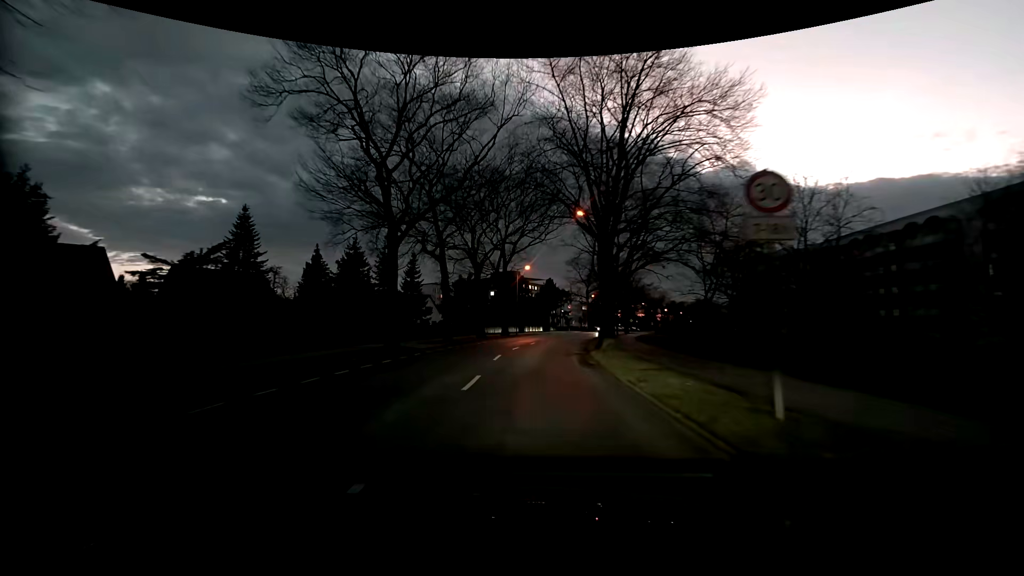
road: tertiary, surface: asphalt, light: Dusk
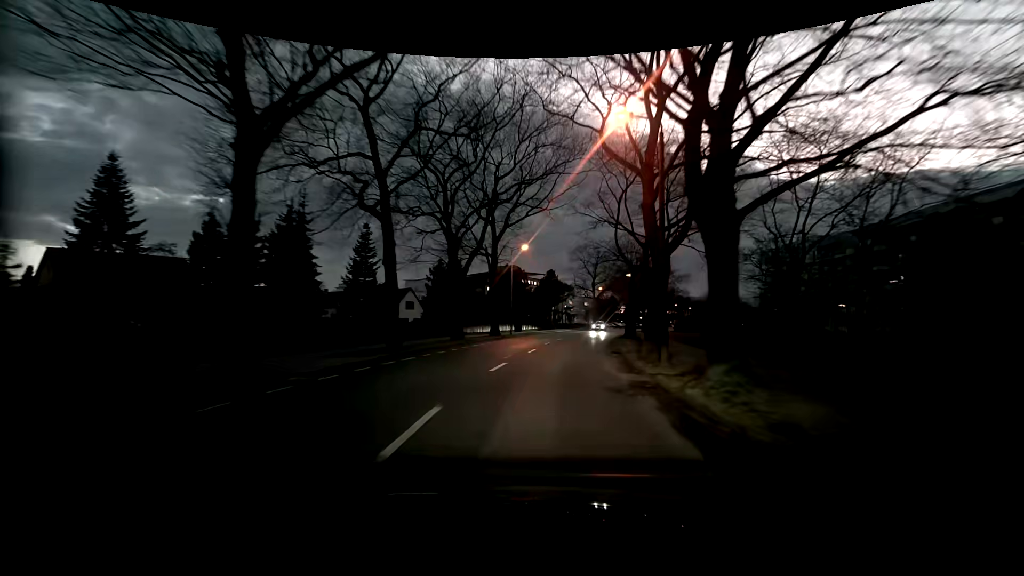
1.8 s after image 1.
(-0.3, +14.6) m; 0°
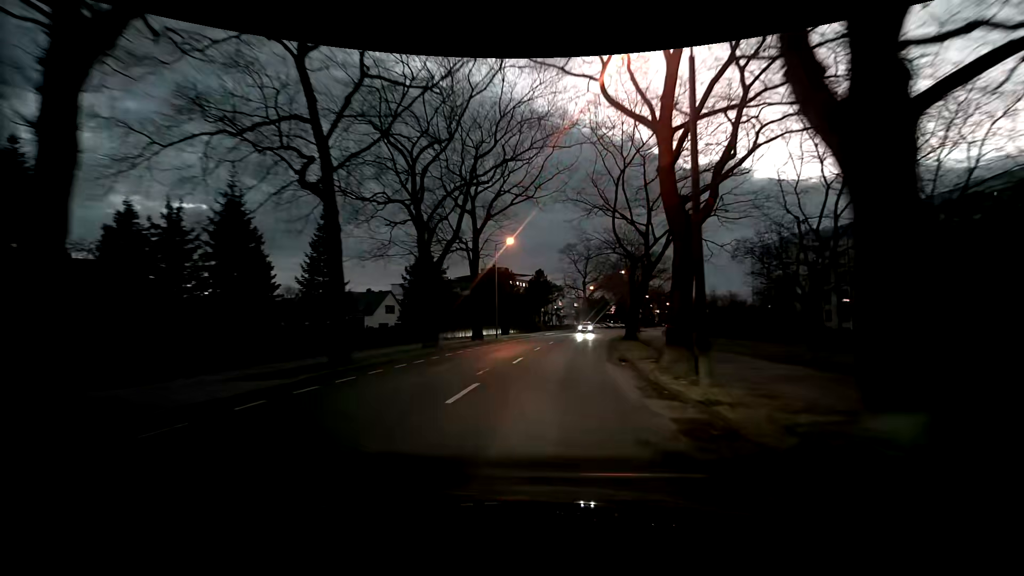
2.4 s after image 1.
(+0.1, +5.0) m; +1°
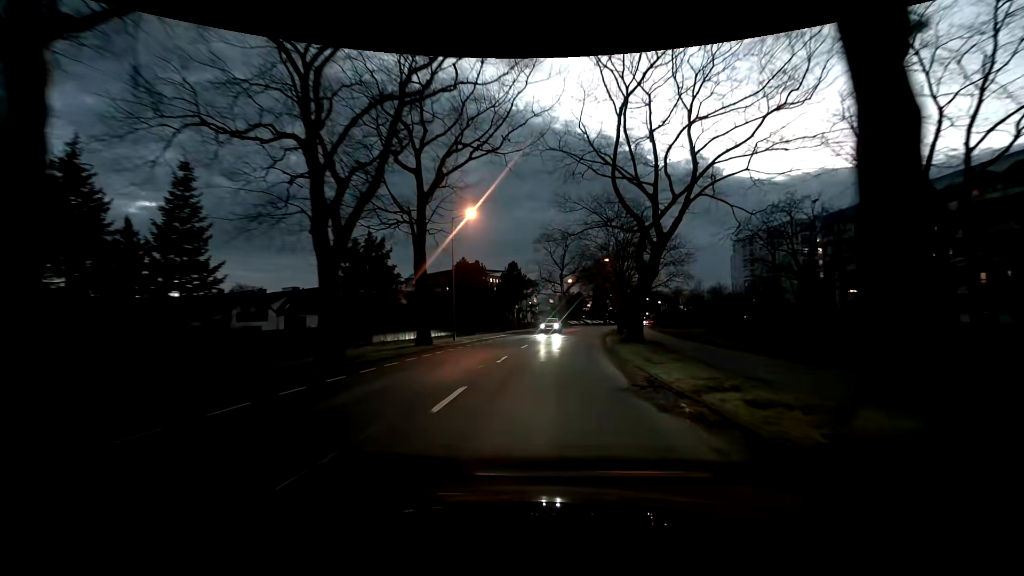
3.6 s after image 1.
(+0.3, +10.1) m; +4°
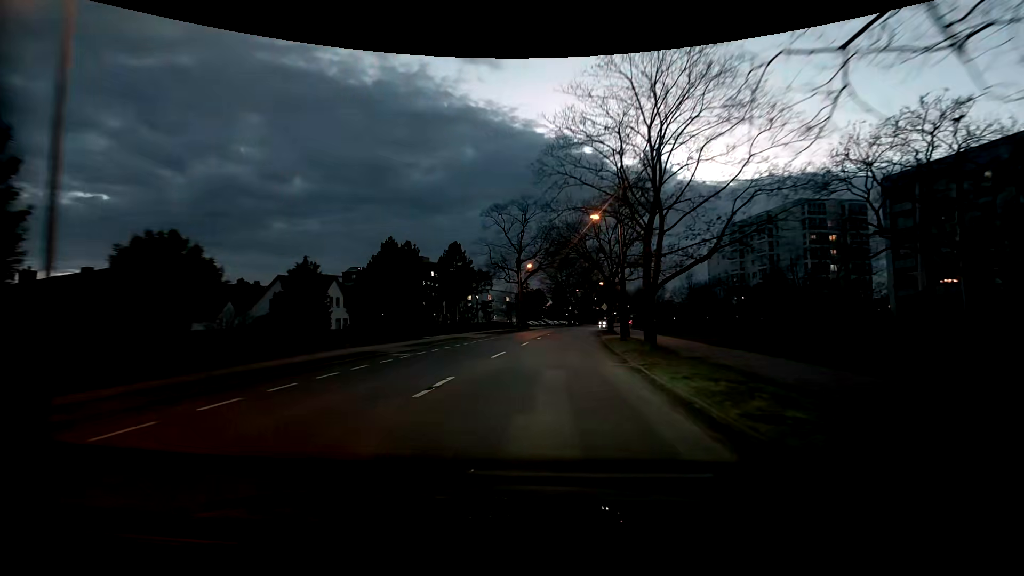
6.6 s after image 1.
(+1.0, +25.5) m; +4°
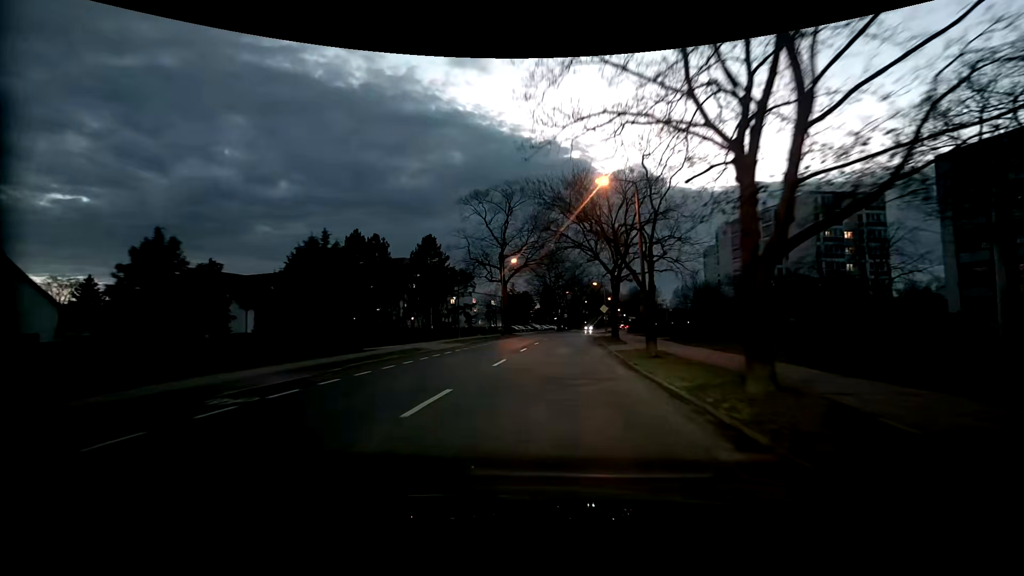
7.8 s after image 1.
(+0.1, +10.1) m; +1°
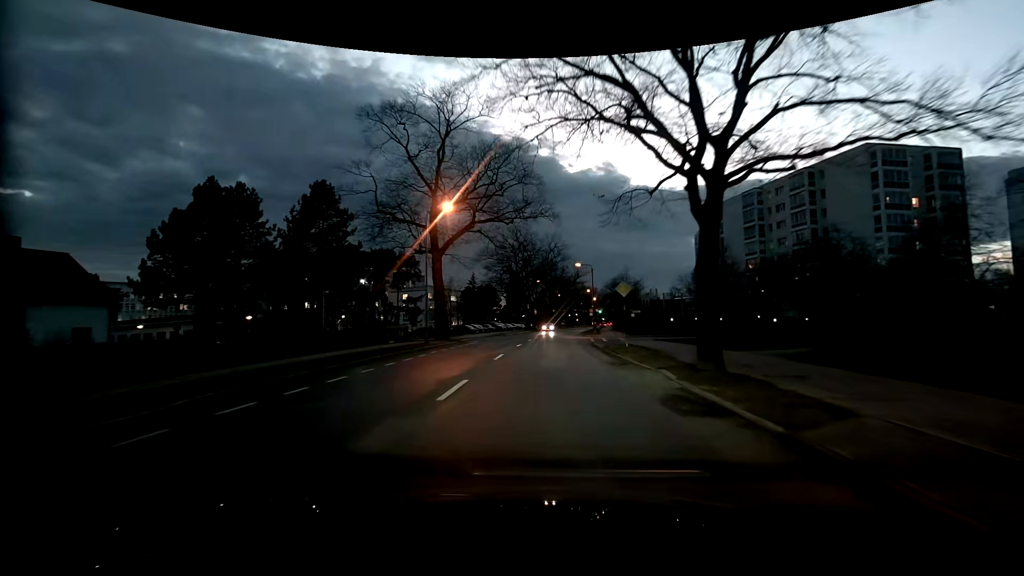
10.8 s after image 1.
(+0.8, +25.4) m; +3°
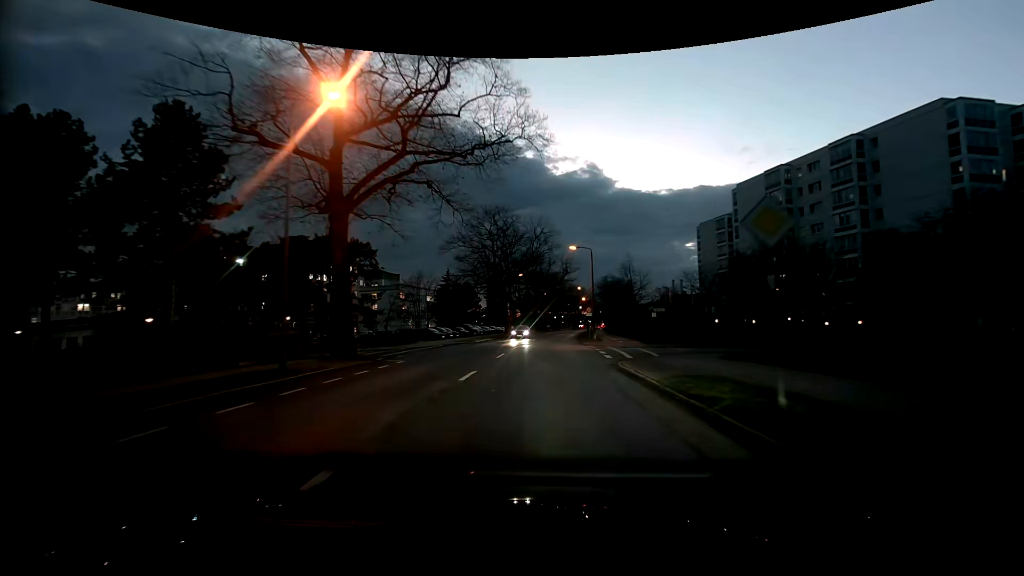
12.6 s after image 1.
(+0.4, +15.8) m; +3°
(0, +10) (0, +20) (0, +30) (+1, +40) (+1, +50) (+2, +60) (+3, +70) (+3, +80) (+4, +90) (+5, +100) m
